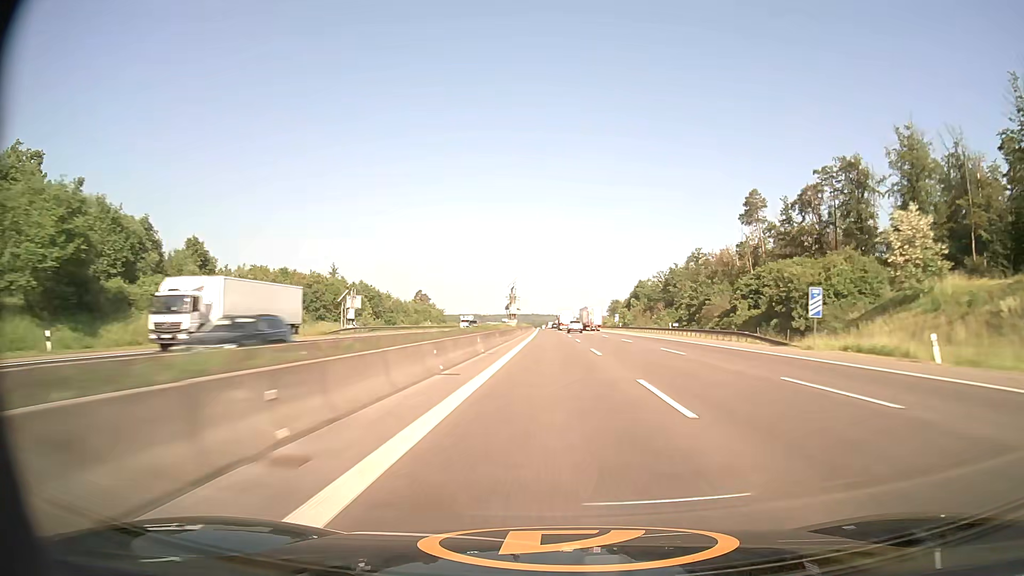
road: motorway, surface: asphalt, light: Day
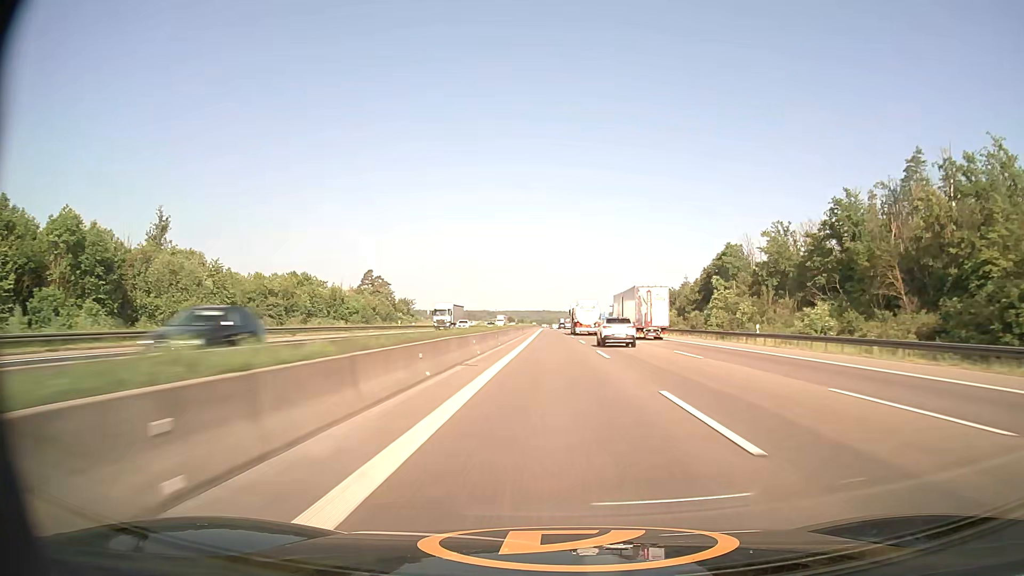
(-1.4, +128.6) m; -1°
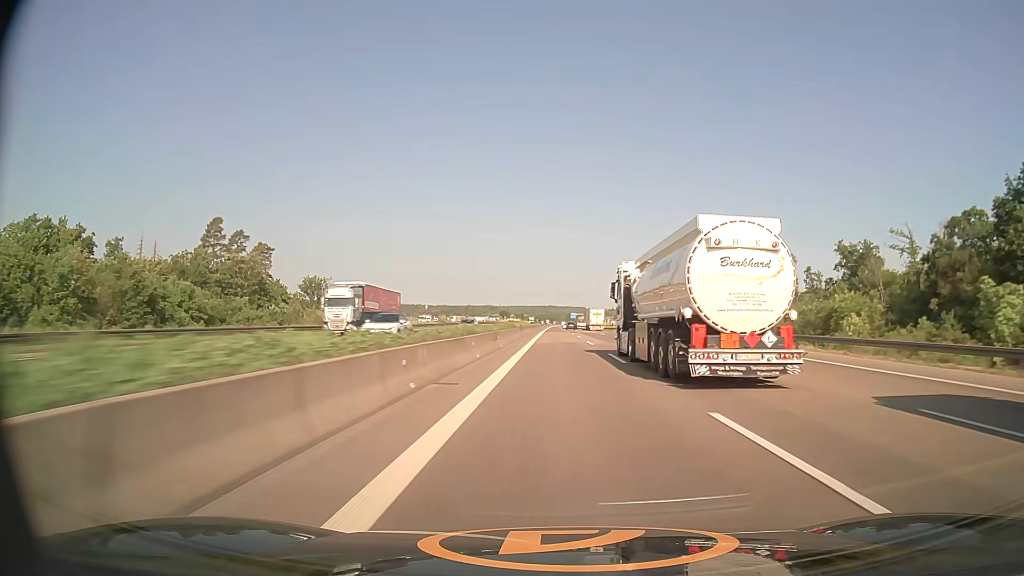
(-1.1, +128.8) m; -1°
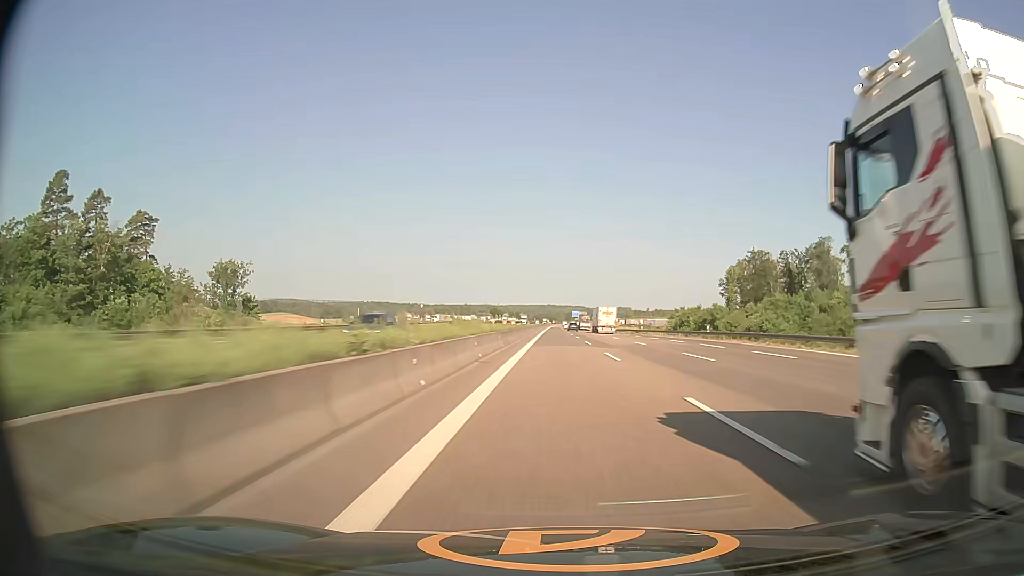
(0.0, +51.7) m; 0°
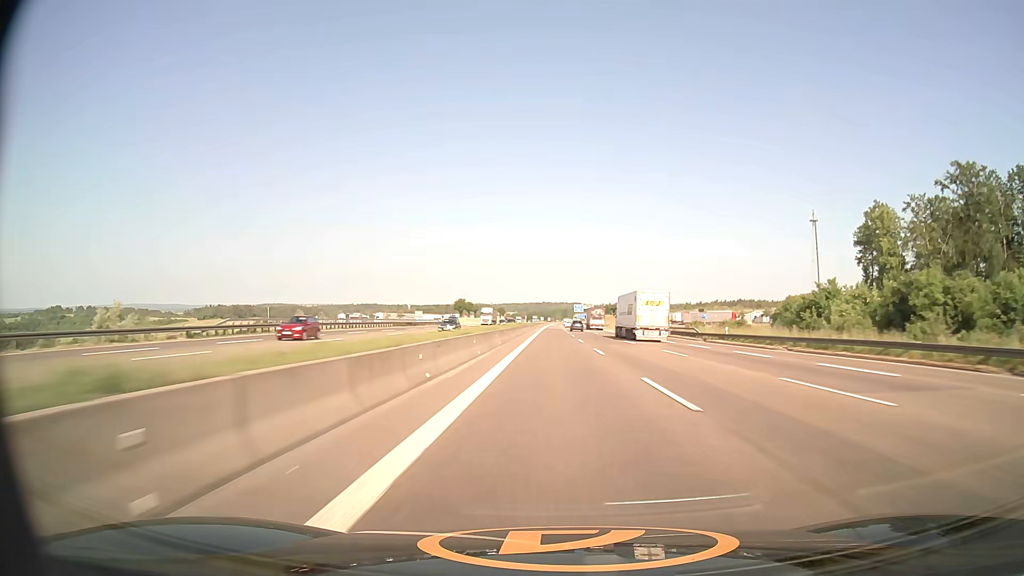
(+0.3, +103.4) m; +1°
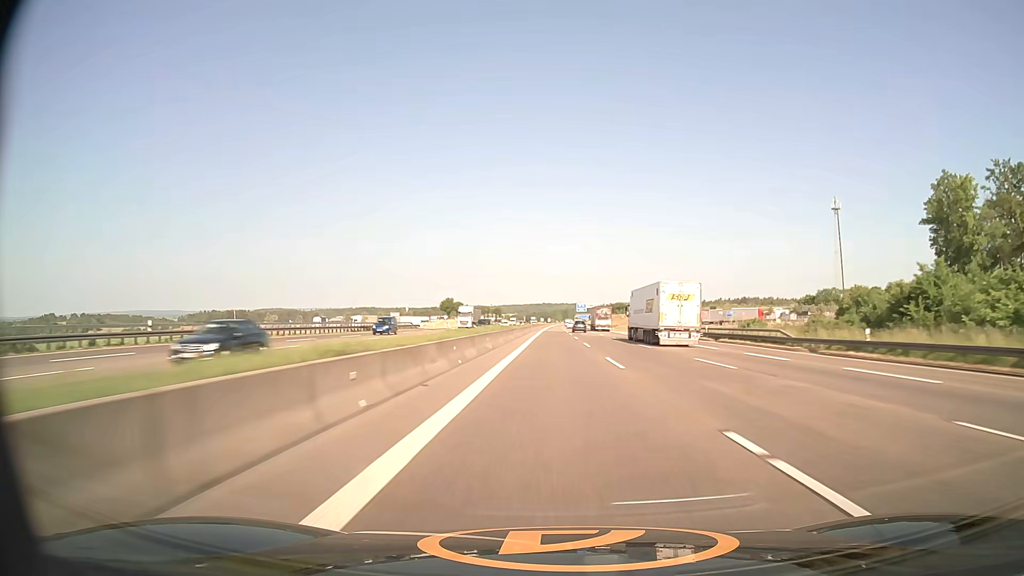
(0.0, +25.9) m; 0°
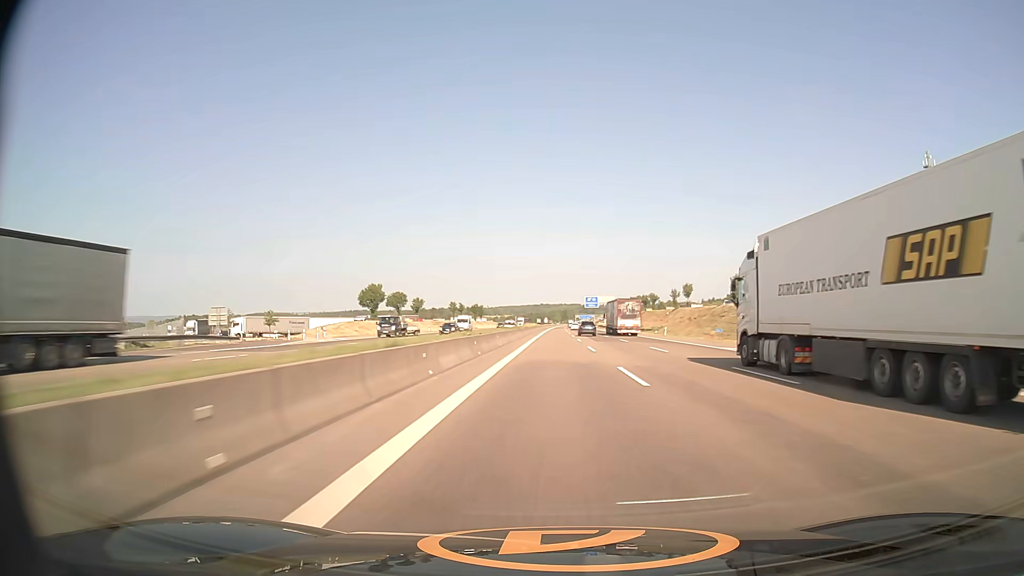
(-0.1, +77.8) m; 0°
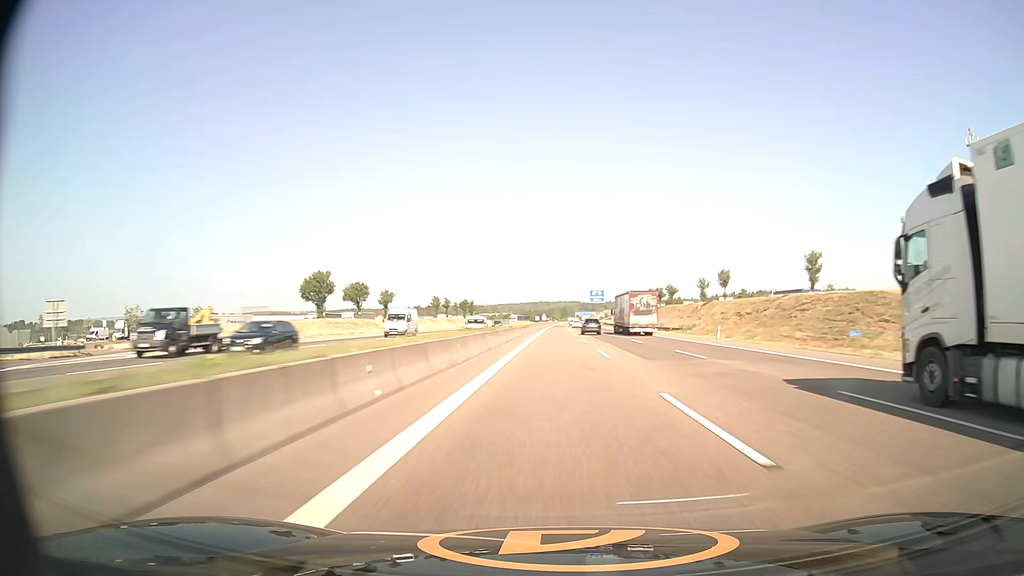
(0.0, +25.9) m; 0°
(0, +10) (0, +20) (0, +30) (0, +40) (0, +50) (0, +60) (0, +70) (0, +80) (0, +90) (0, +100) m
